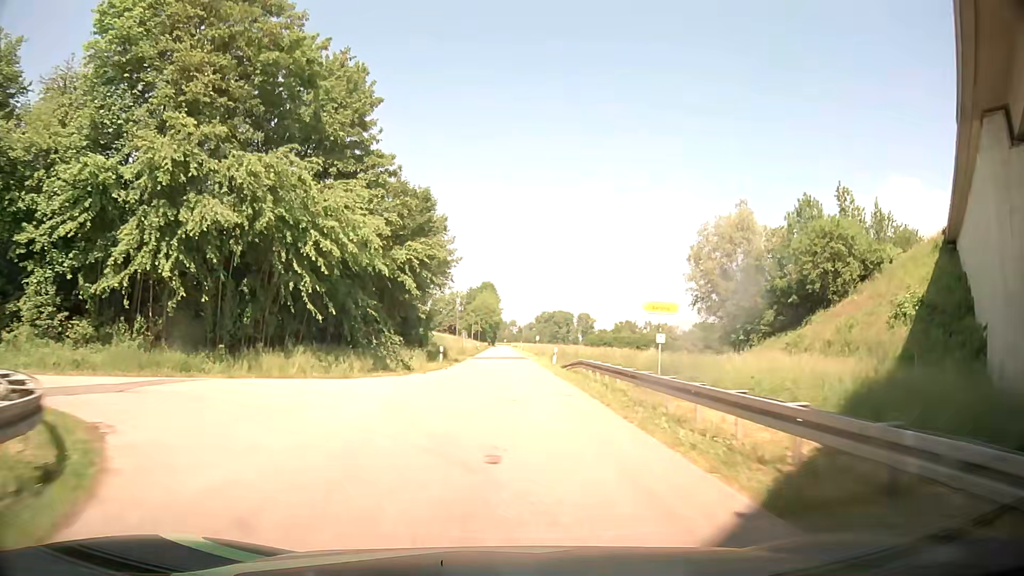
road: tertiary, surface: asphalt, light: Day
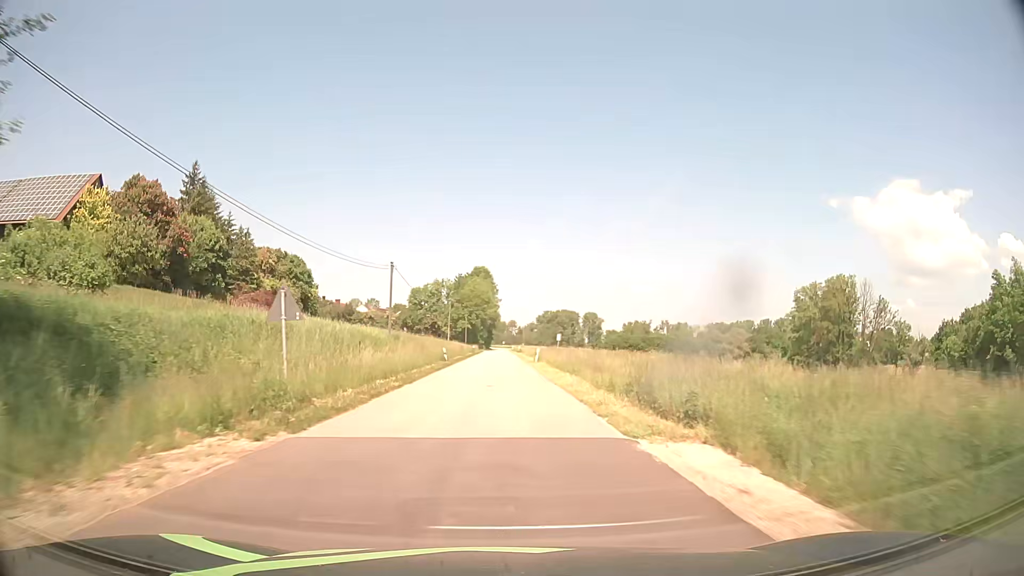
(+0.9, +53.7) m; +1°
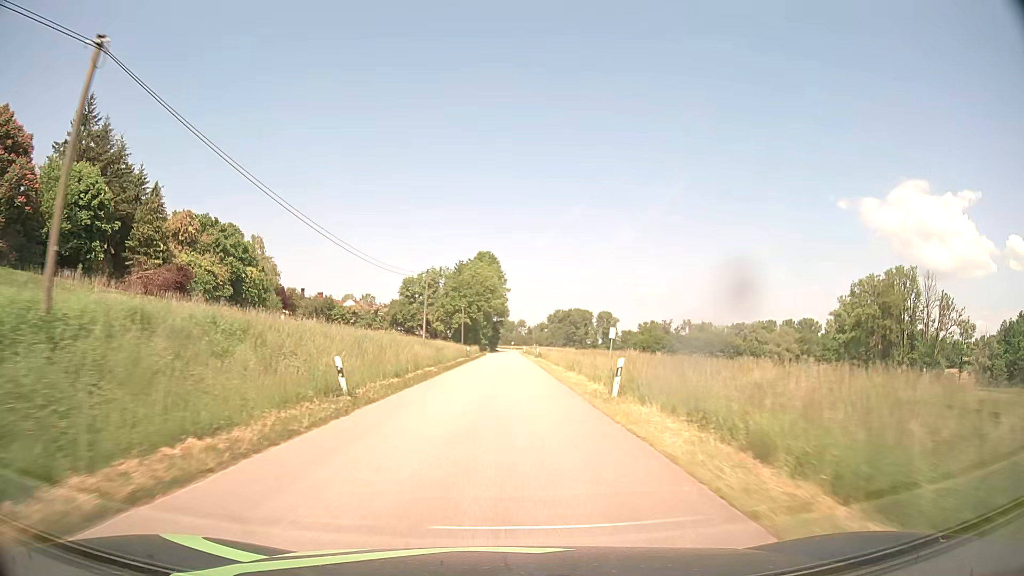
(-0.1, +32.2) m; -1°
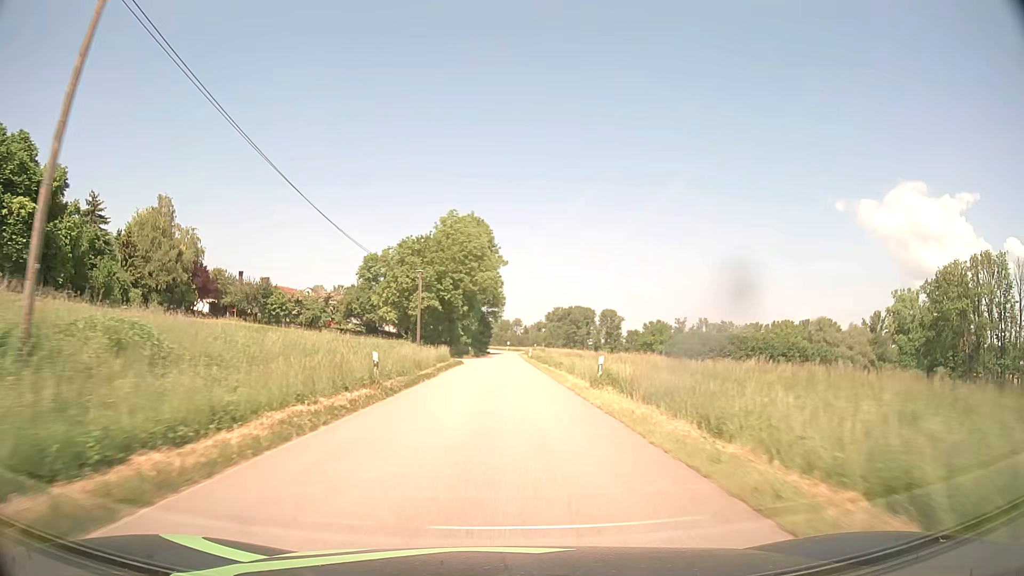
(+0.1, +42.9) m; 0°
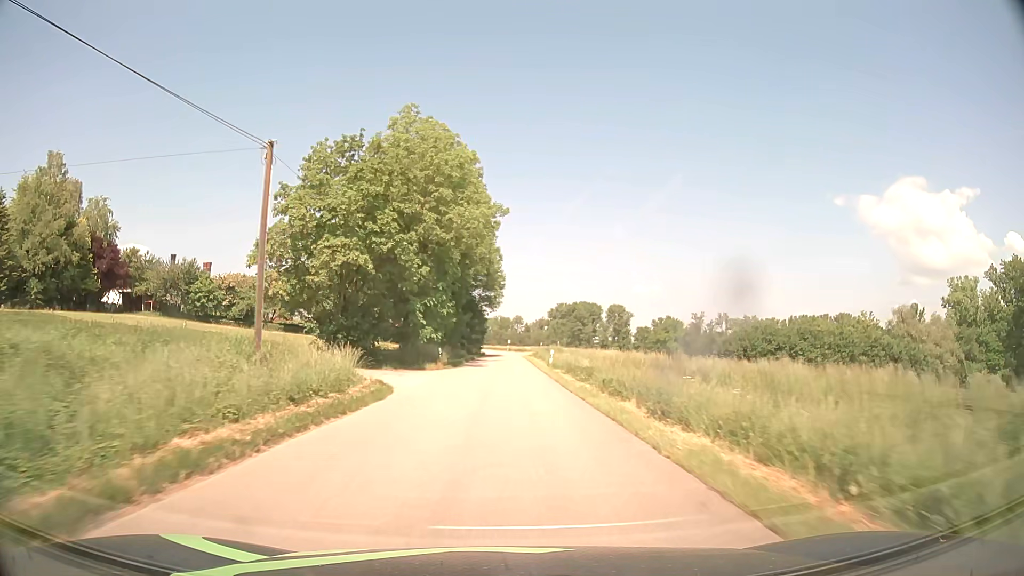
(+0.1, +32.2) m; 0°
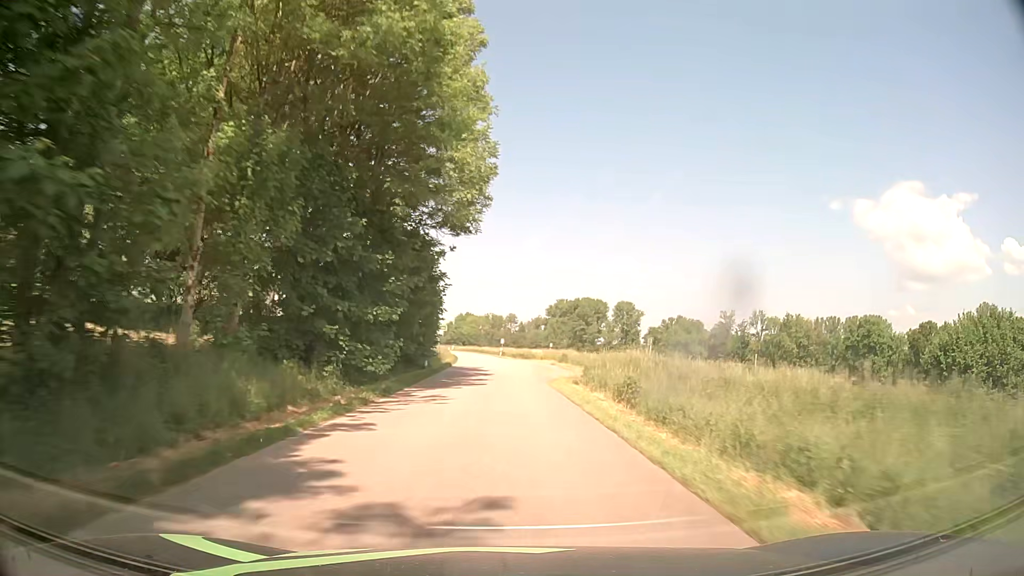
(0.0, +53.8) m; +1°
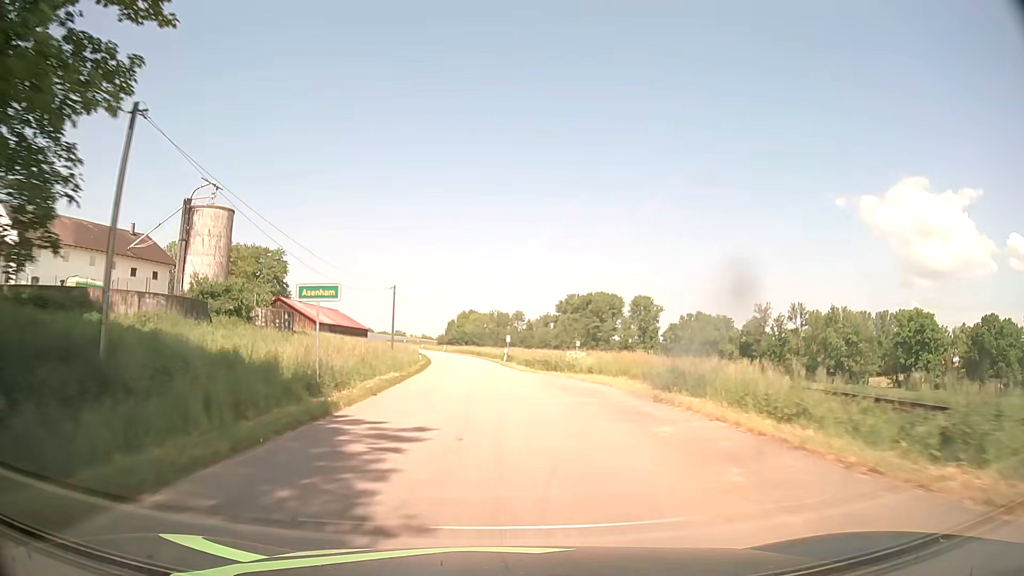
(-0.1, +32.3) m; -1°
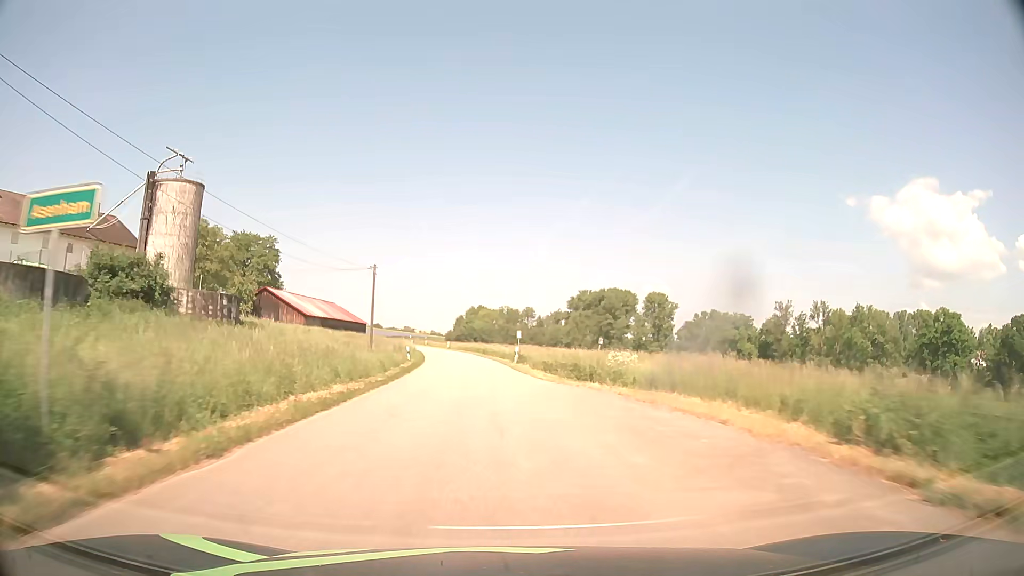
(0.0, +10.8) m; -1°
(0, +10) (0, +20) (-1, +30) (-2, +40) (-3, +50) (-4, +60) (-5, +70) (-7, +80) (-9, +89) (-11, +99) m
